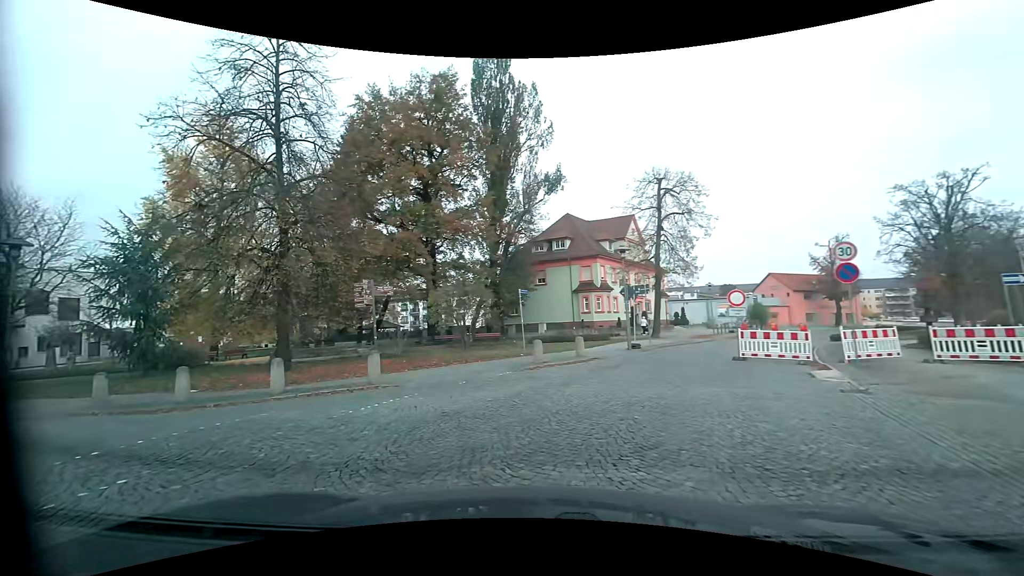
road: residential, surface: sett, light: Day
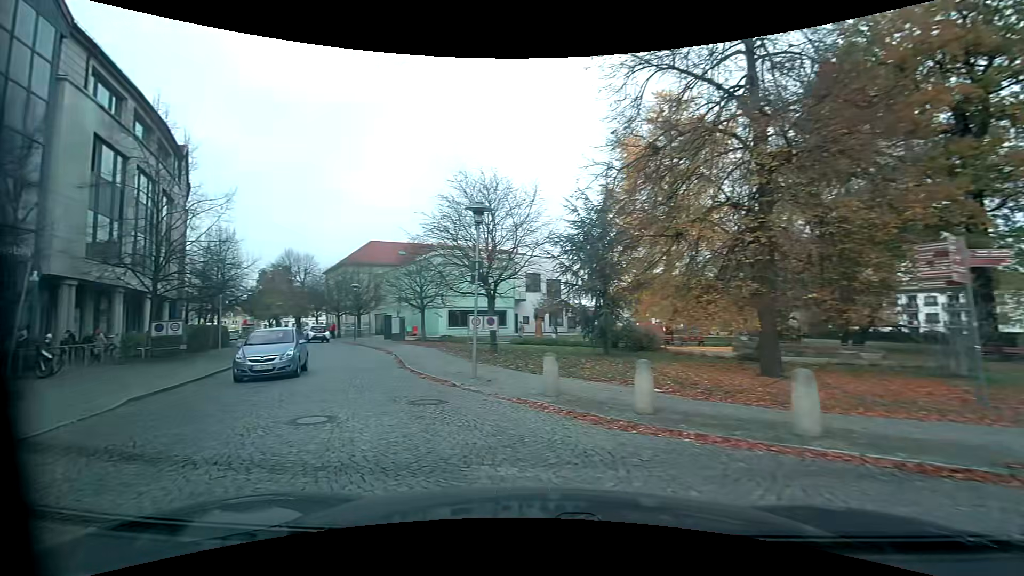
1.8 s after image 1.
(-2.6, +6.0) m; -46°
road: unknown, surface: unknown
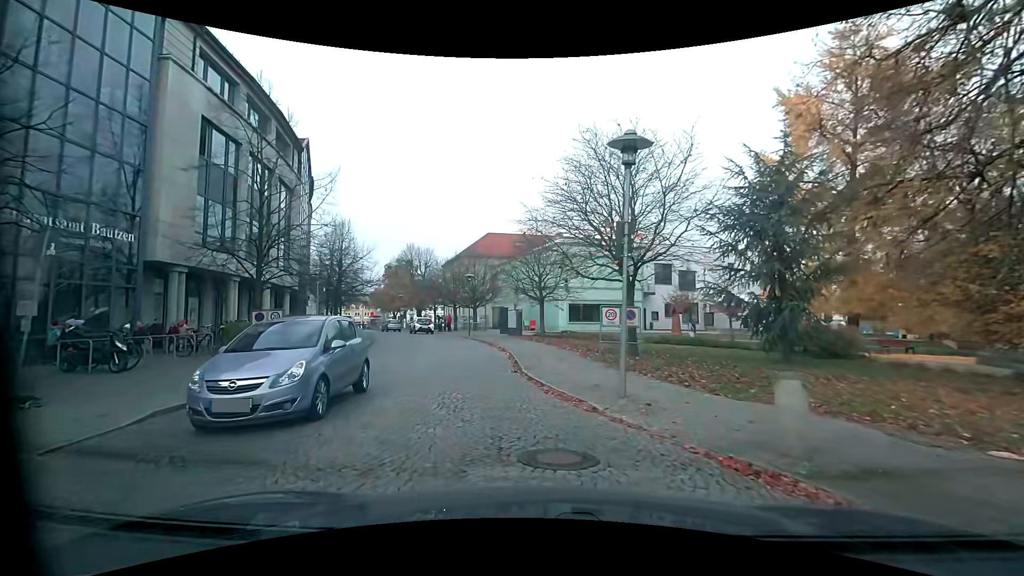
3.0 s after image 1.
(-0.7, +4.5) m; -12°
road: residential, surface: sett
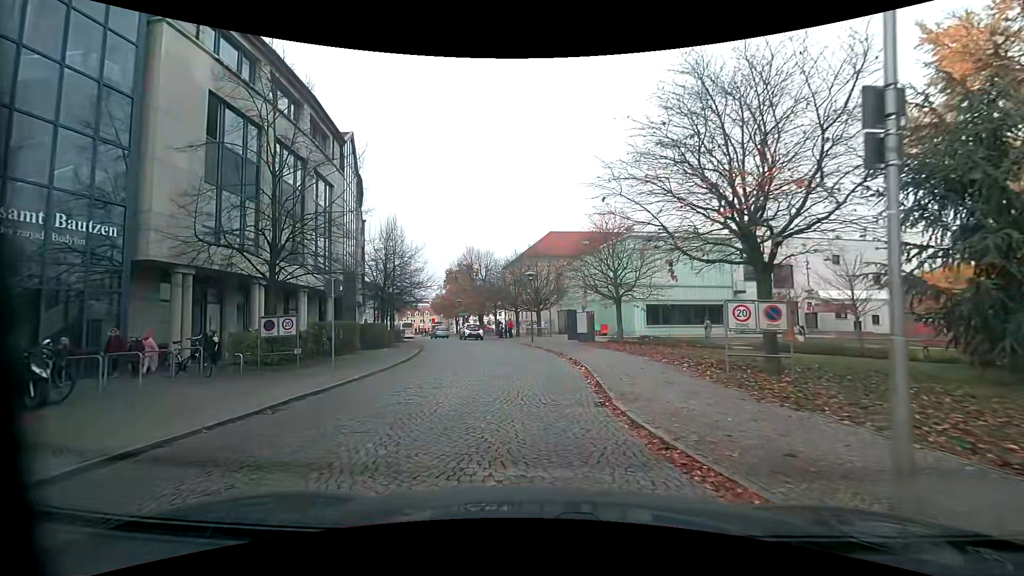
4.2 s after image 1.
(-0.5, +5.1) m; -6°
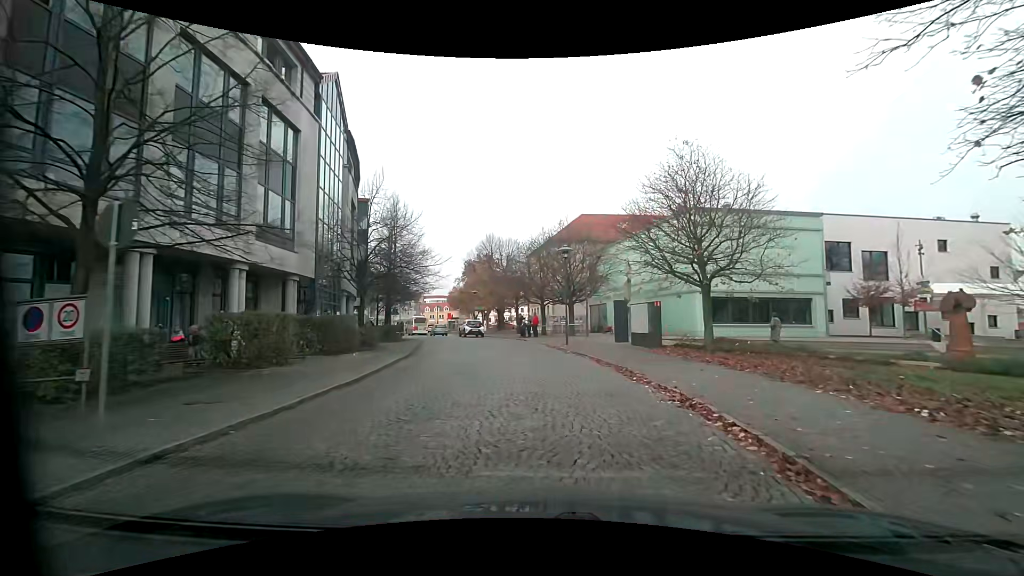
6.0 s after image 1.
(-1.1, +9.2) m; -4°
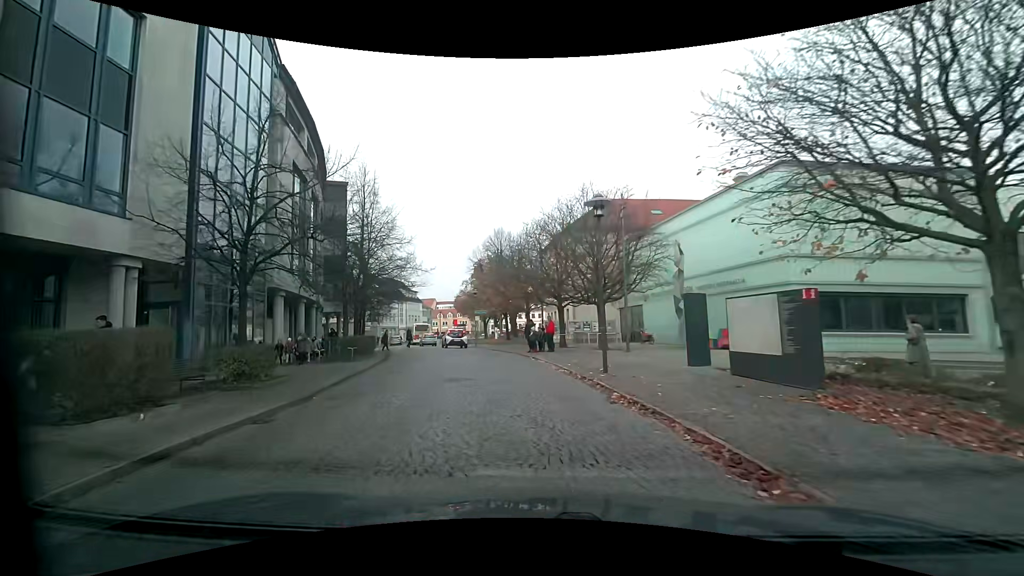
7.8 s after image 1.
(+0.1, +10.8) m; -3°
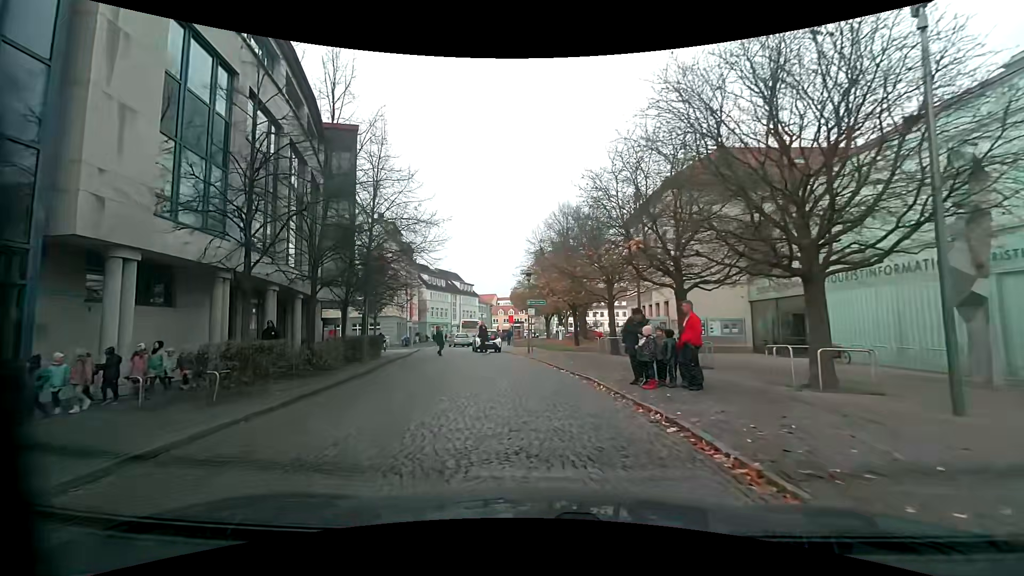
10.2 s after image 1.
(-0.8, +13.7) m; -6°
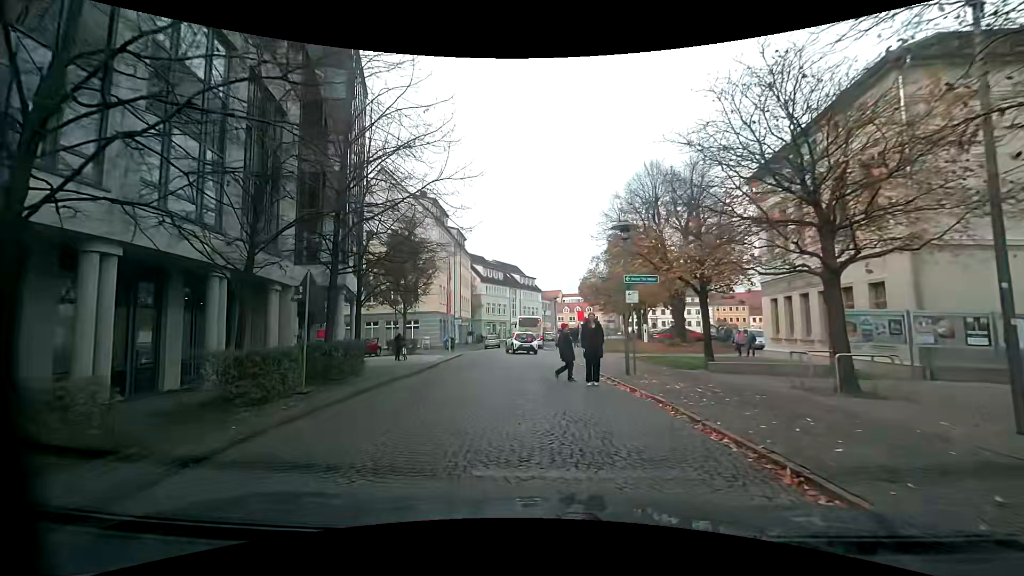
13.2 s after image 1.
(-1.1, +12.6) m; -8°
